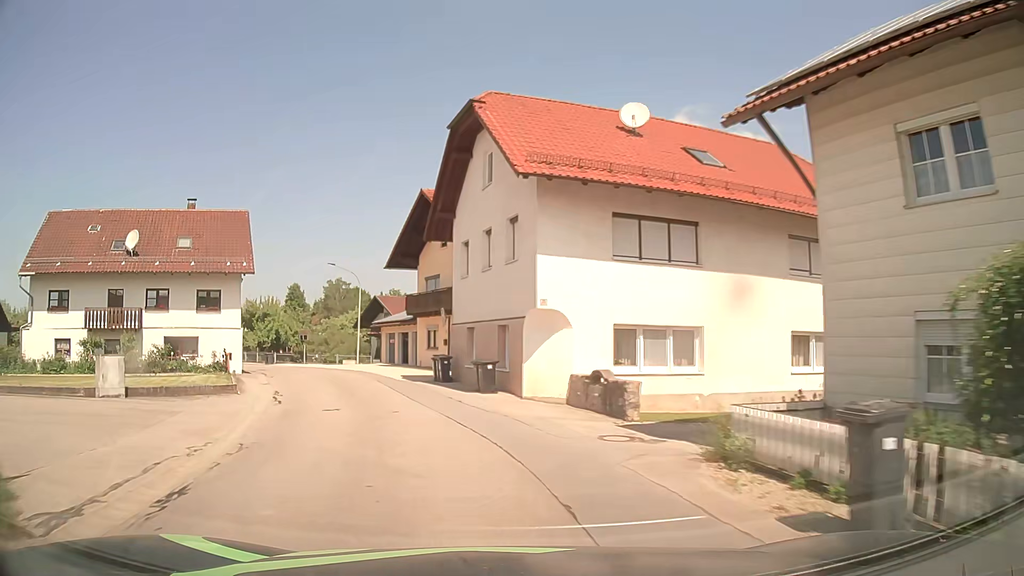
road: tertiary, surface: asphalt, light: Day
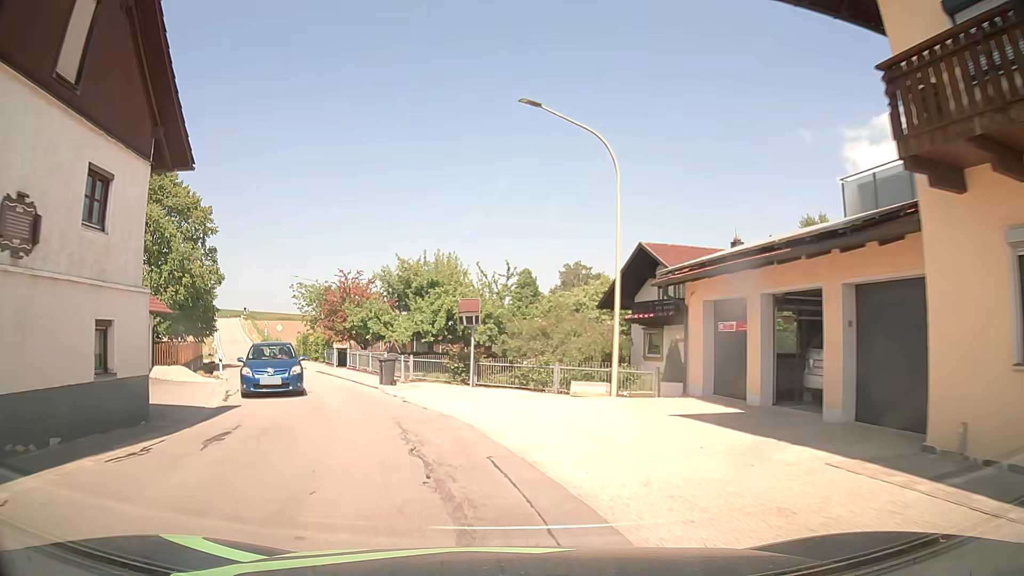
(-7.5, +32.0) m; -22°
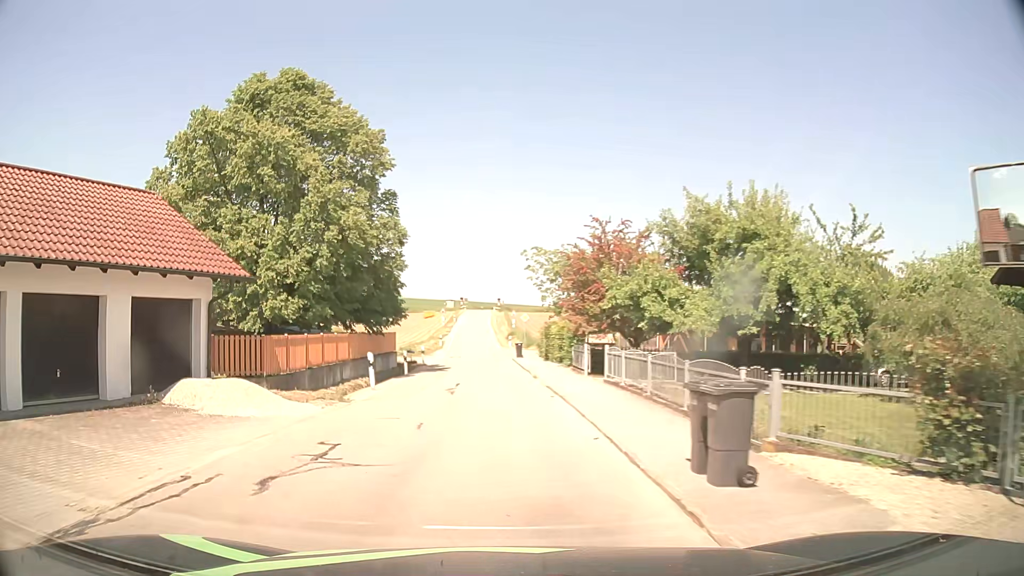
(-2.3, +15.7) m; -21°
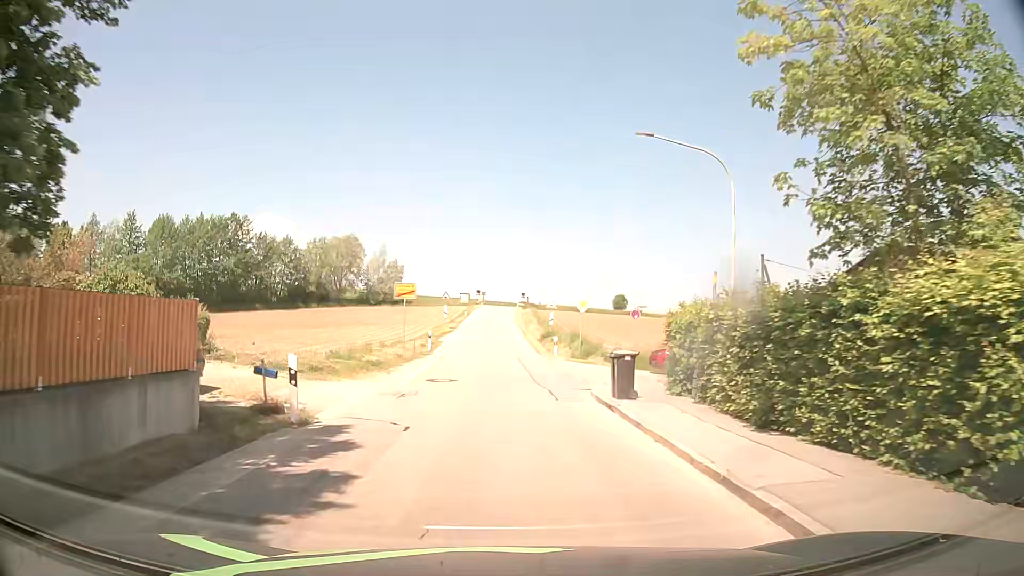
(-1.8, +27.3) m; -3°
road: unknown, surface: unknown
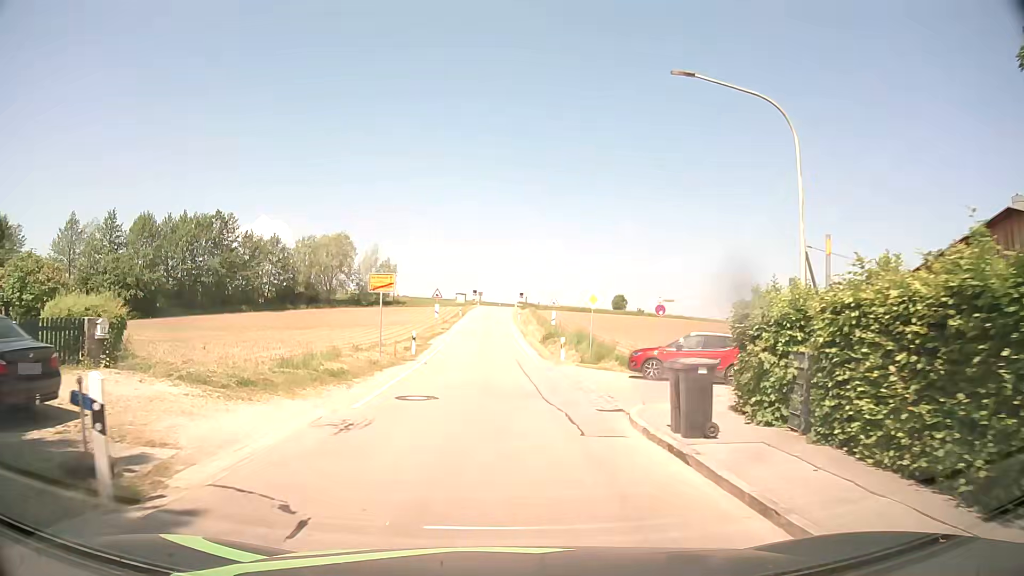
(0.0, +5.0) m; 0°
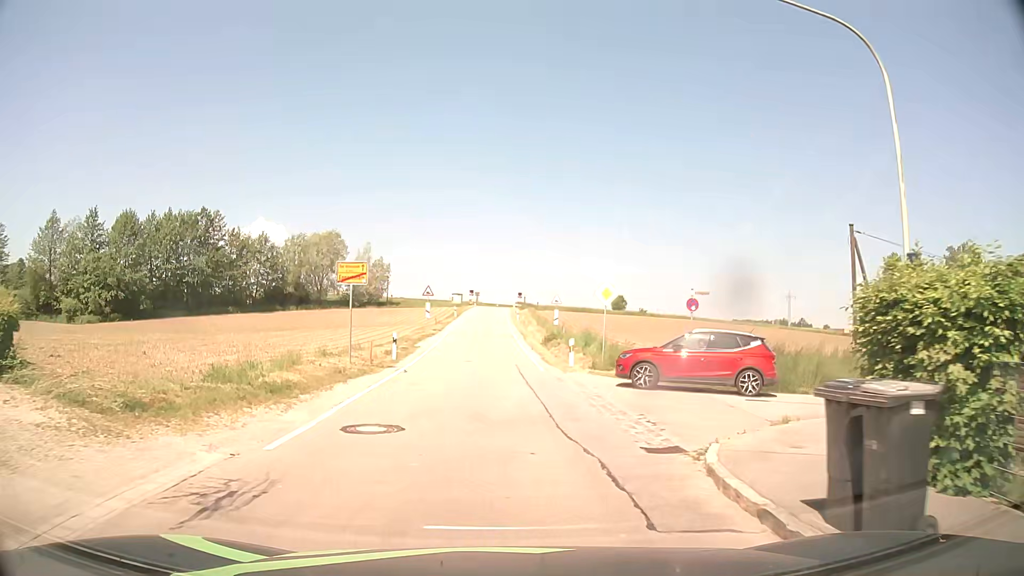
(0.0, +4.4) m; 0°
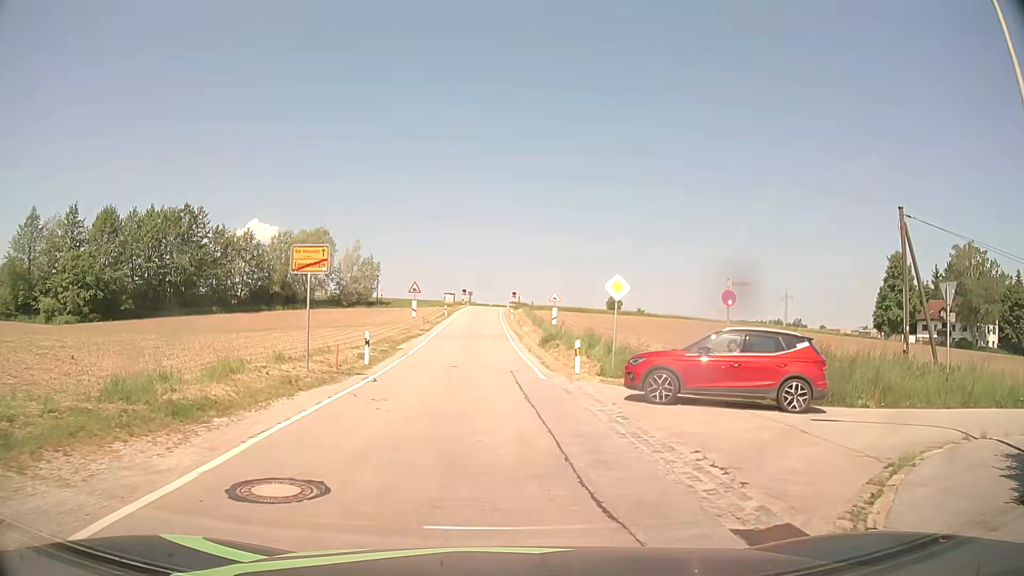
(0.0, +3.7) m; 0°
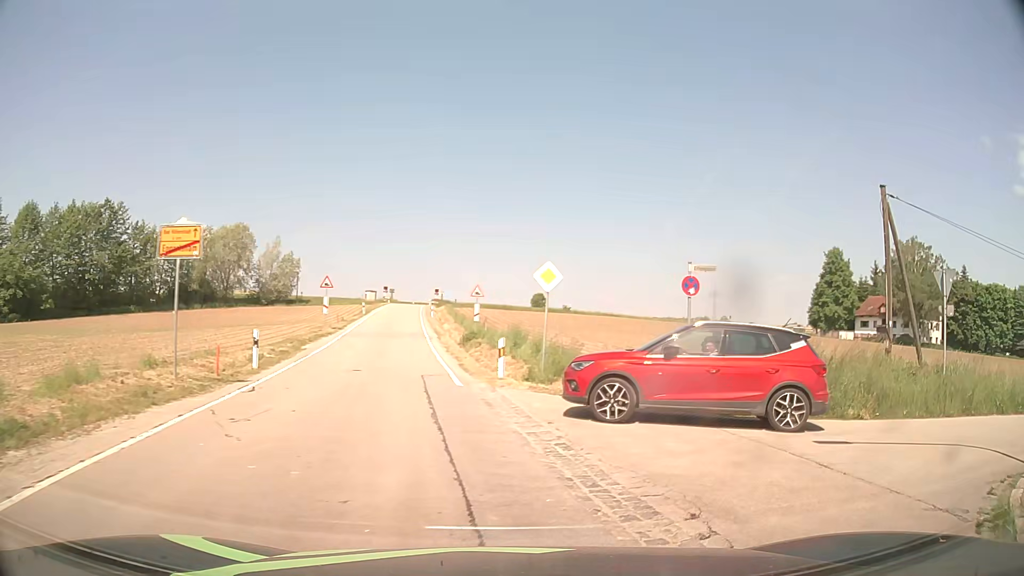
(+0.1, +3.0) m; +5°
